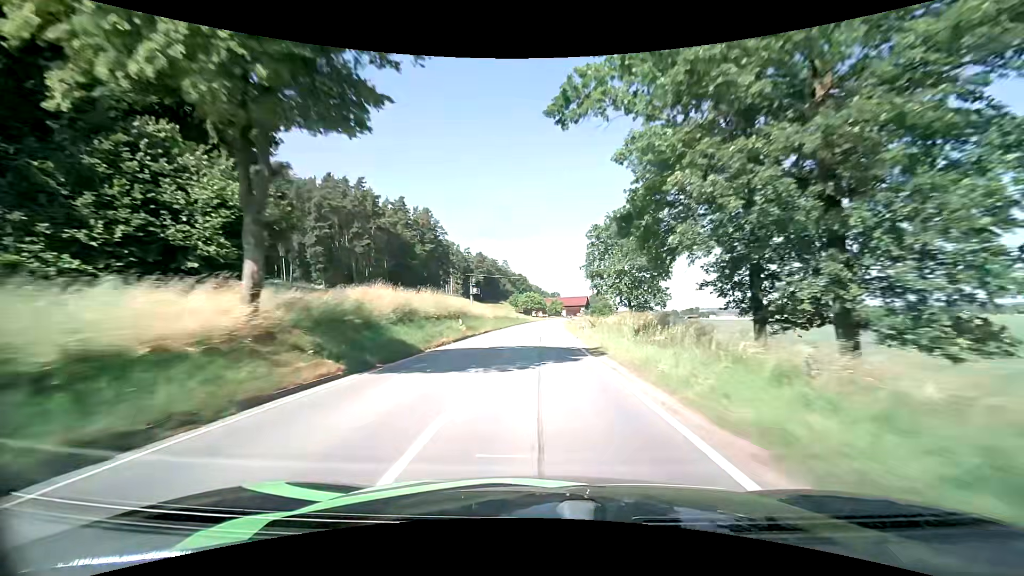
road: secondary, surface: asphalt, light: Day
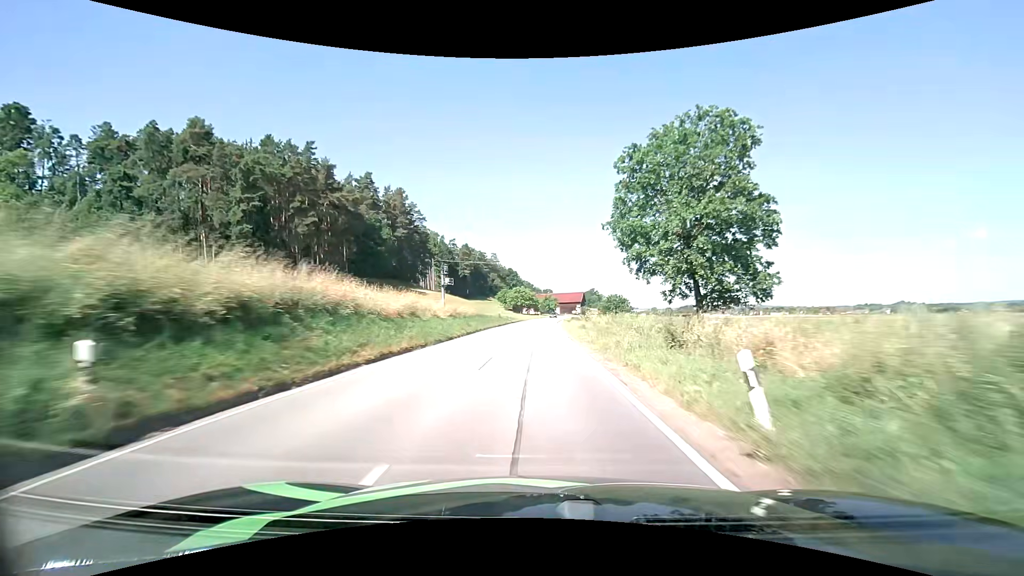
(+0.3, +25.2) m; +1°
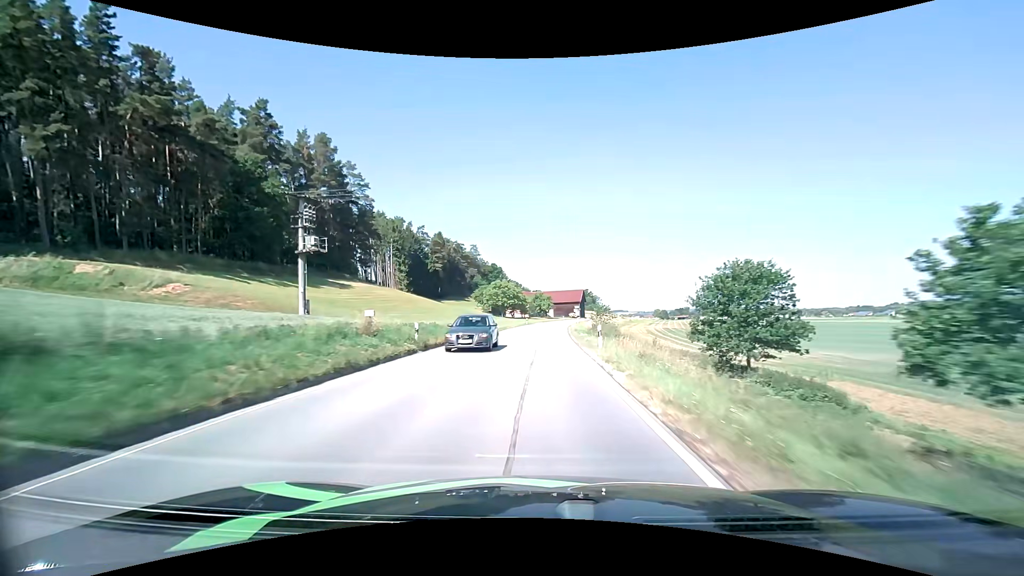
(+0.2, +50.2) m; +1°
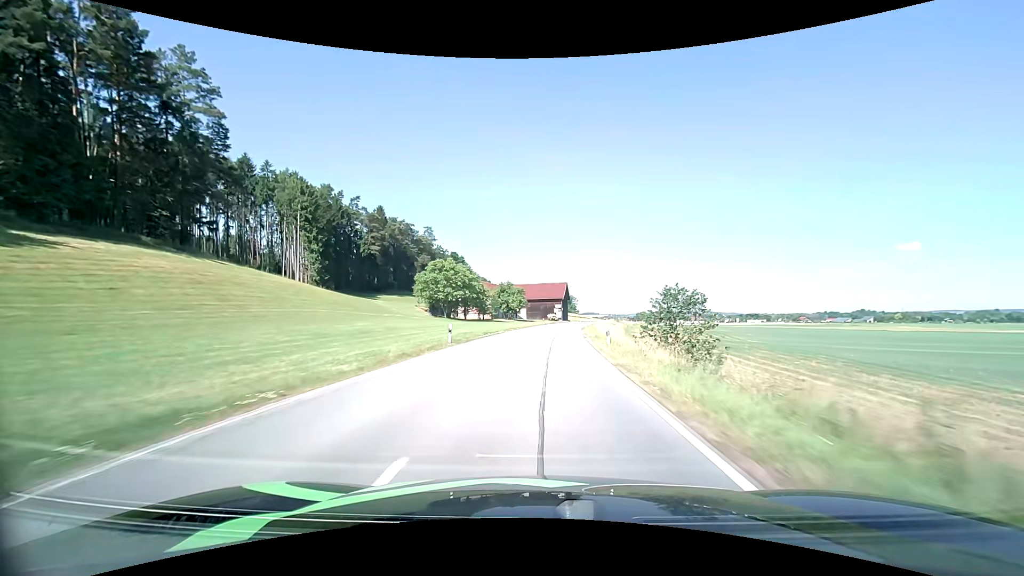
(+1.1, +51.6) m; +3°
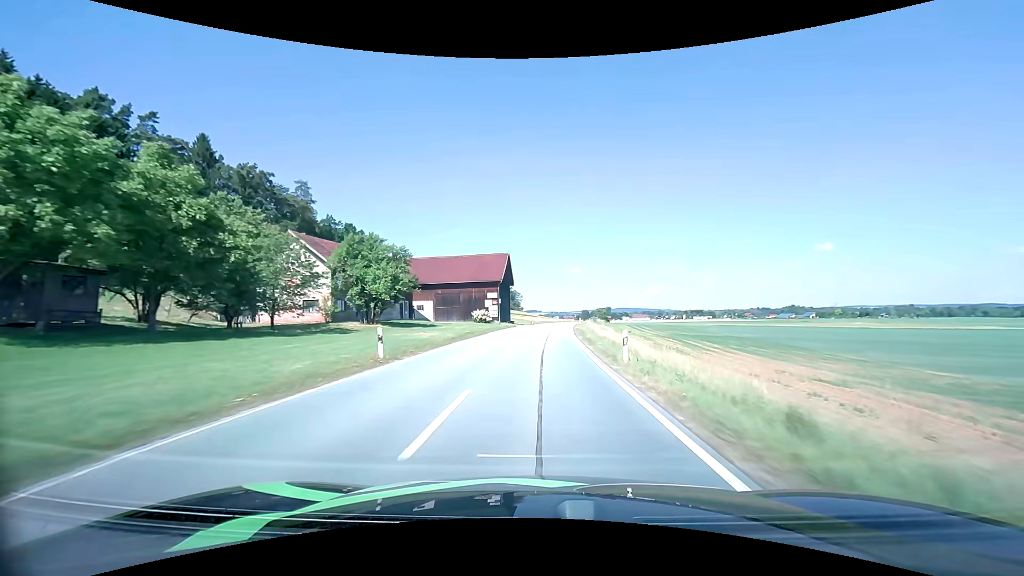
(+3.9, +64.8) m; +7°
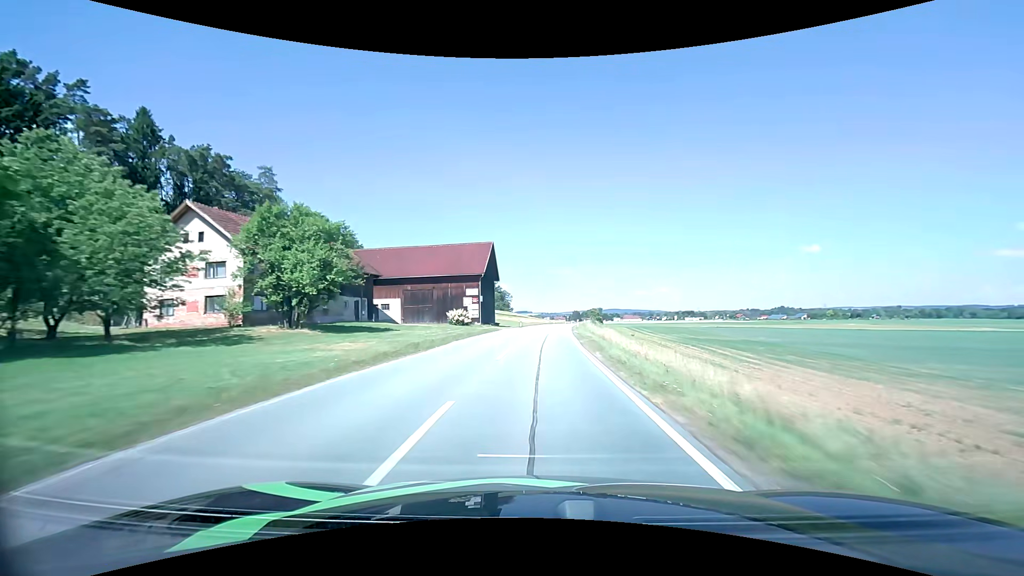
(+0.1, +13.0) m; +1°
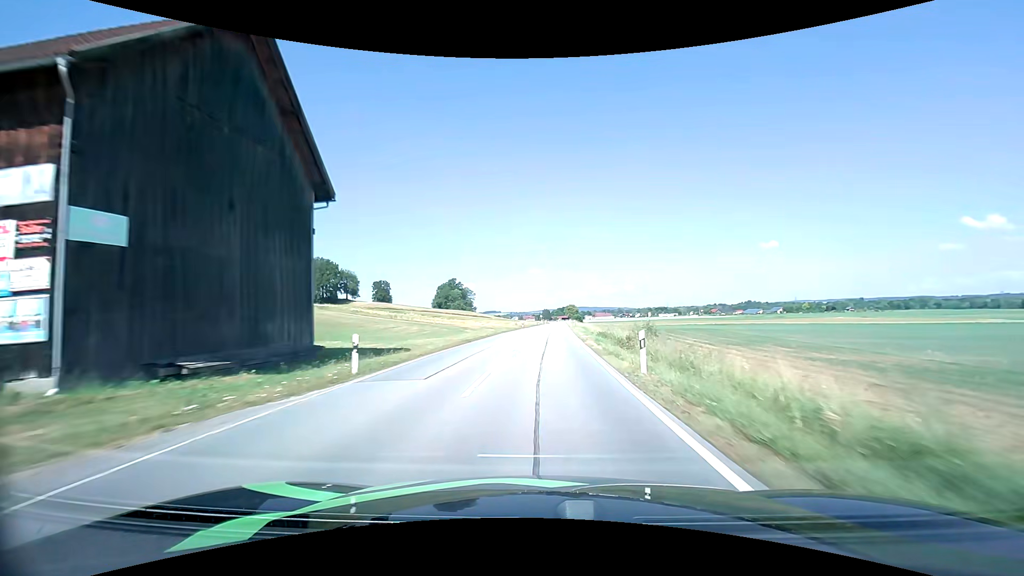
(+1.5, +52.1) m; +3°
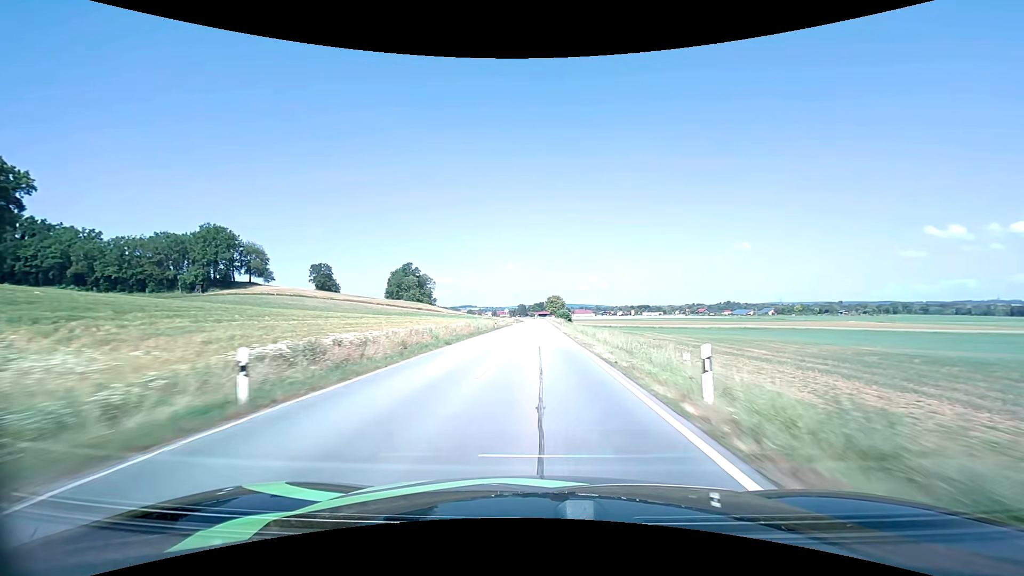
(+2.2, +66.9) m; +3°
(0, +10) (0, +20) (0, +30) (0, +40) (0, +50) (0, +60) (0, +70) (0, +80) (0, +90) (0, +100) m
